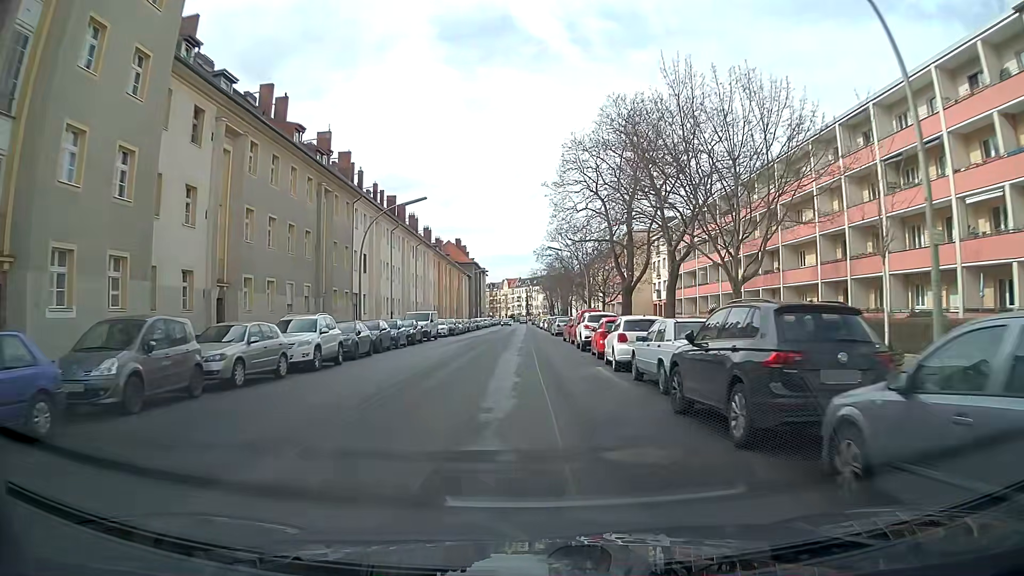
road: tertiary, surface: asphalt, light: Day
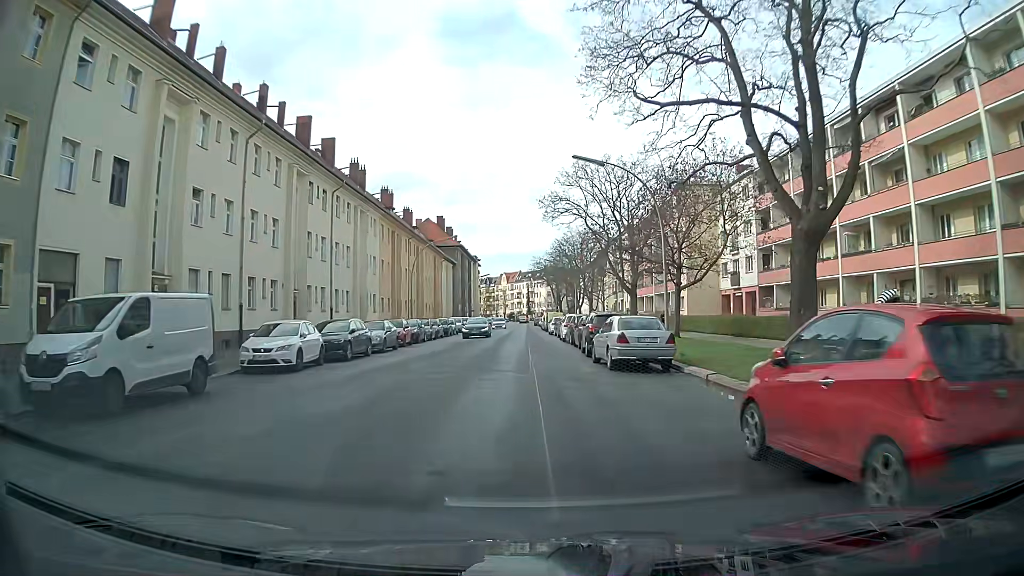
(-0.2, +35.3) m; 0°
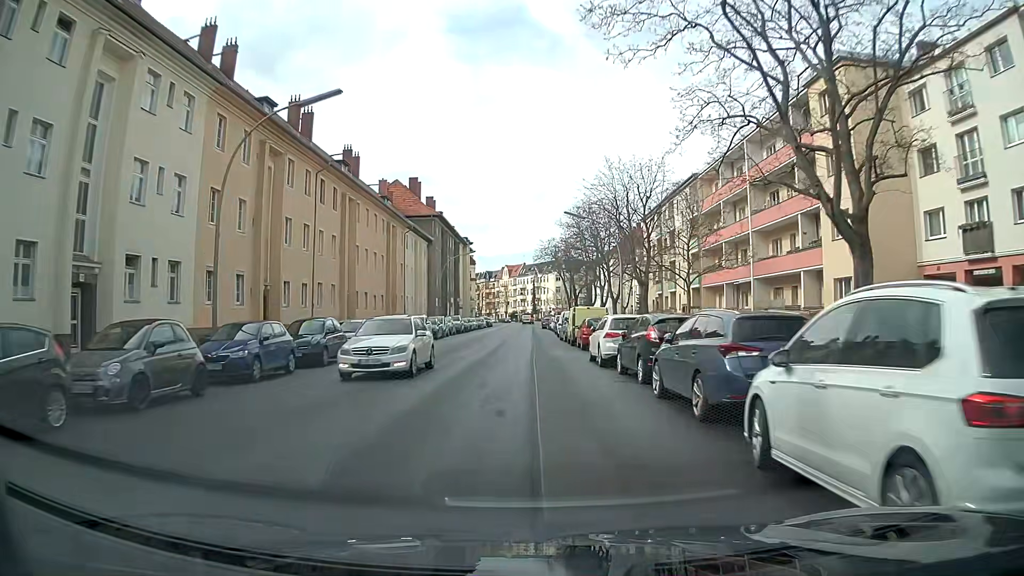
(-0.2, +35.1) m; -1°
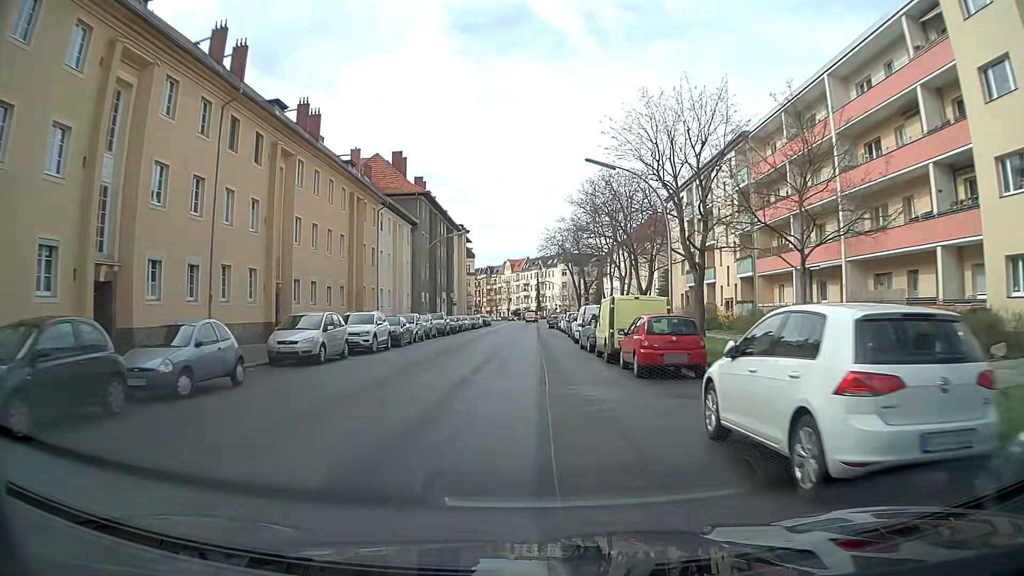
(+0.1, +14.2) m; 0°
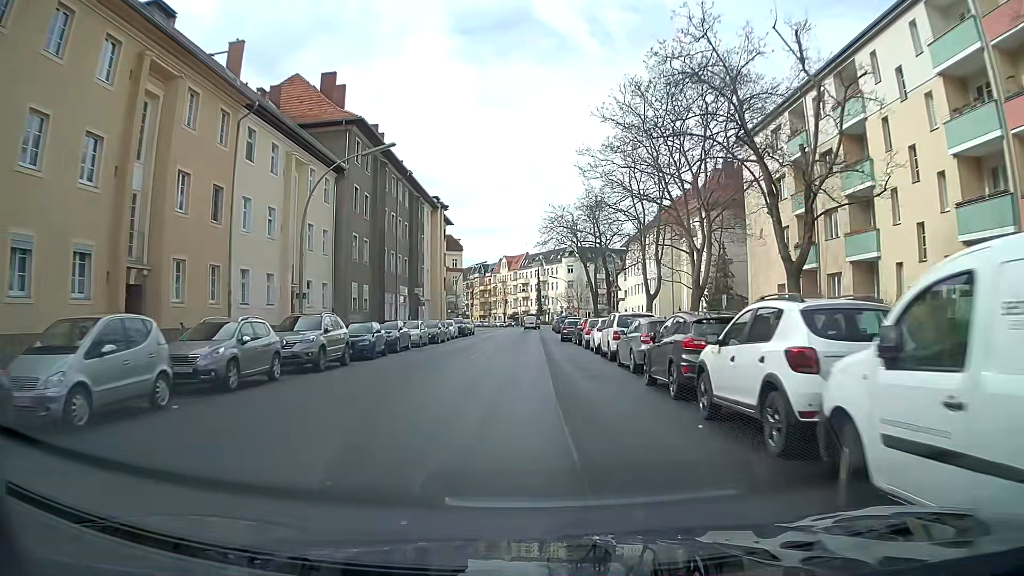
(0.0, +28.7) m; 0°
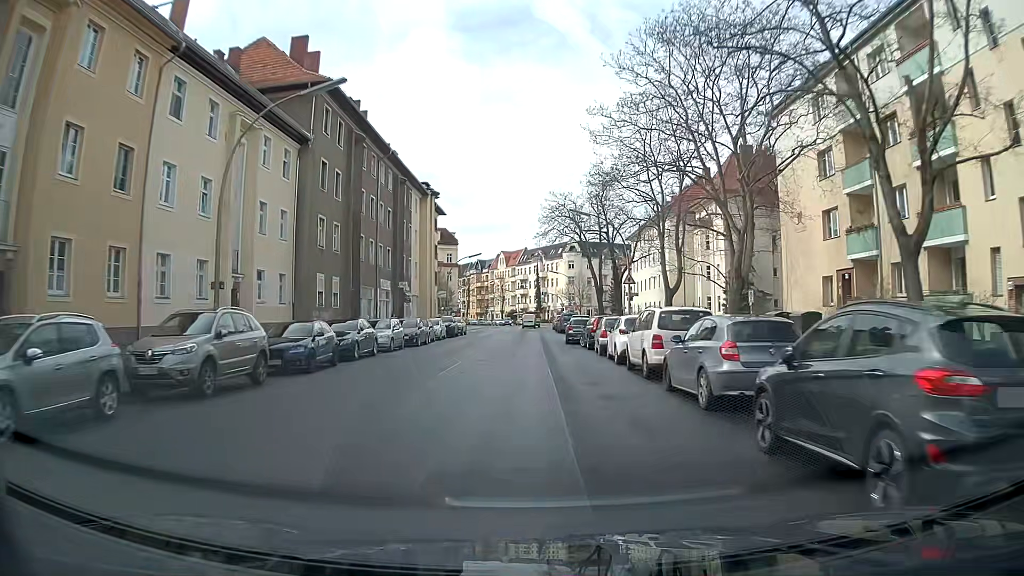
(0.0, +7.2) m; 0°
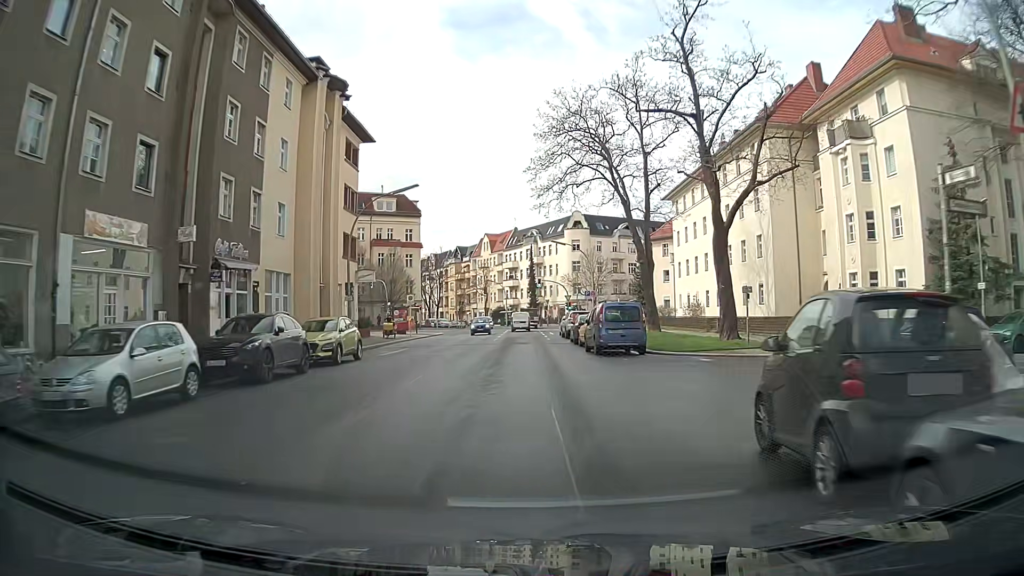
(+0.3, +36.2) m; +1°
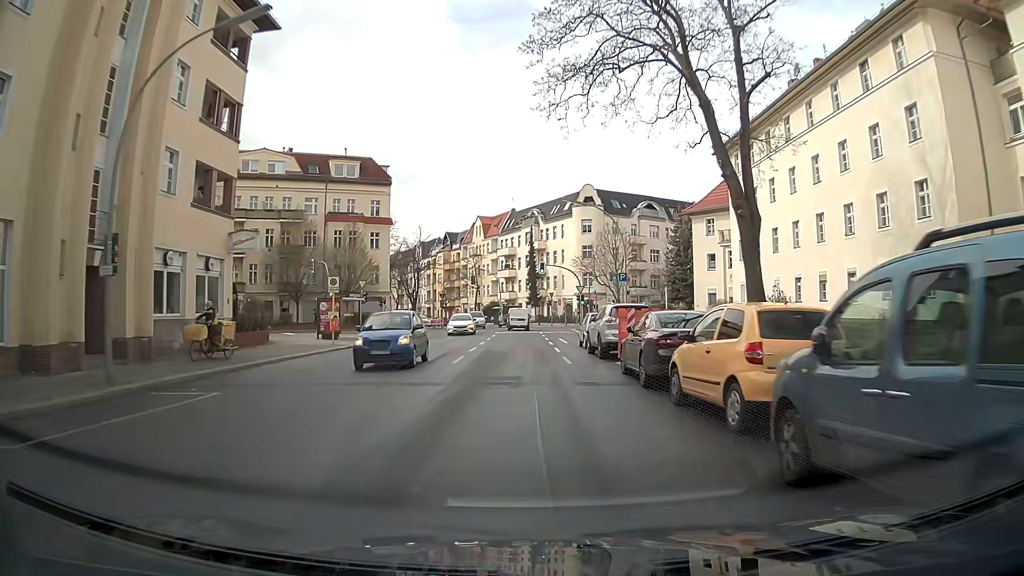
(0.0, +20.6) m; 0°
(0, +10) (0, +20) (0, +30) (0, +40) (0, +50) (0, +60) (-1, +70) (-3, +80) (-7, +89) (-11, +98) m
